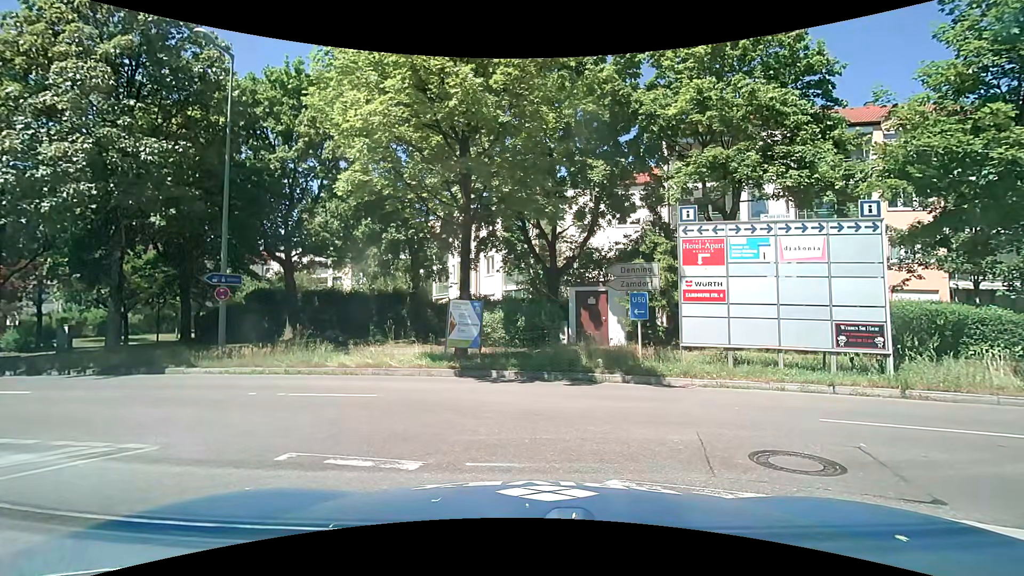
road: motorway_link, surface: asphalt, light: Day
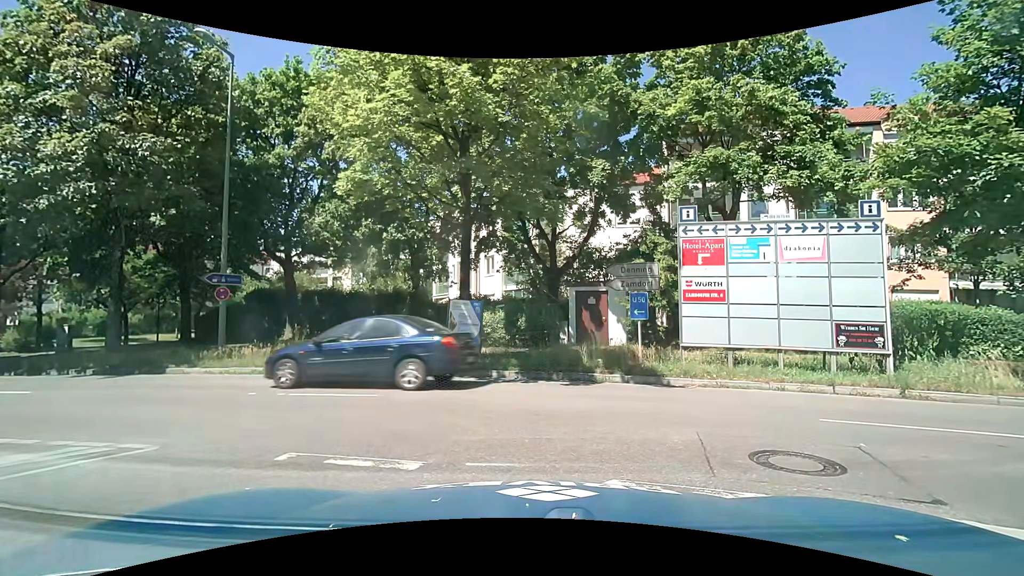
(0.0, 0.0) m; 0°
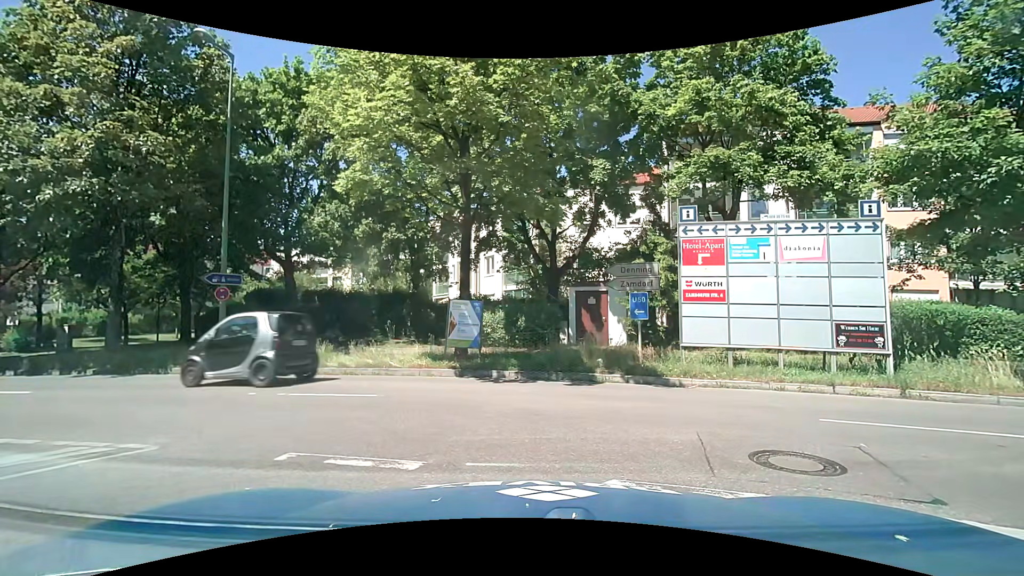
(0.0, 0.0) m; 0°
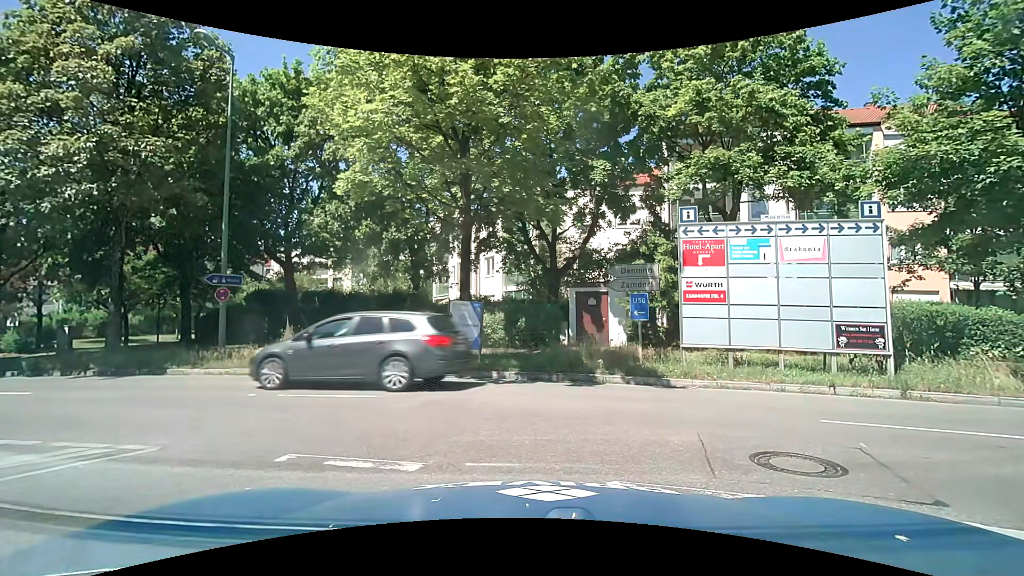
(0.0, 0.0) m; 0°
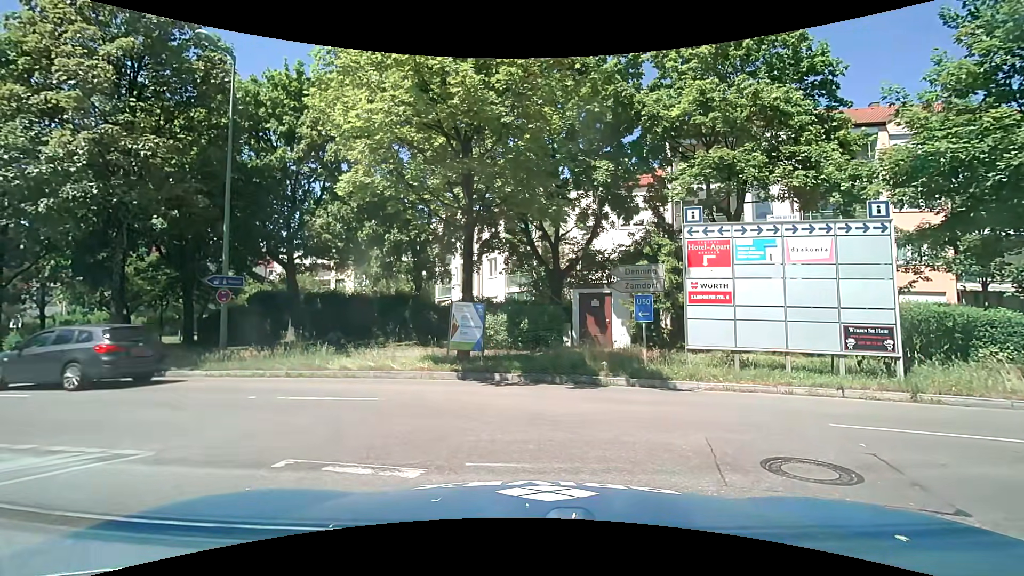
(0.0, +0.1) m; 0°
